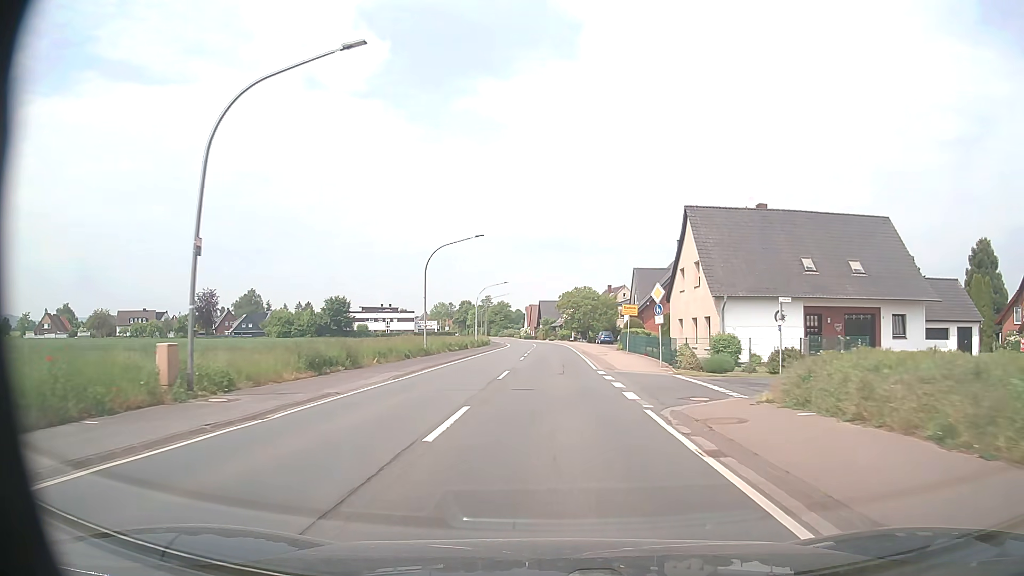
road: primary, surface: asphalt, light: Day
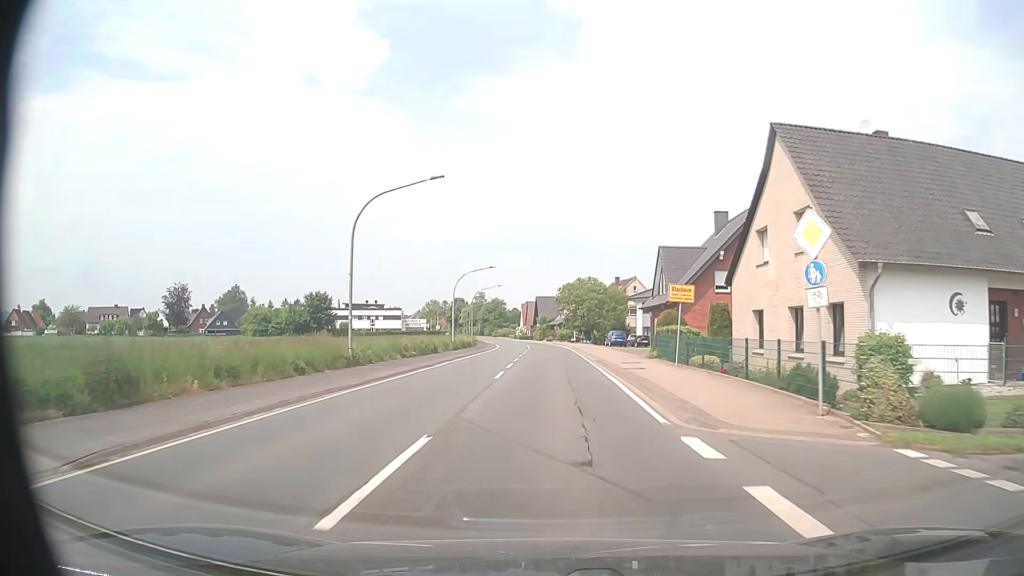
(0.0, +16.1) m; 0°
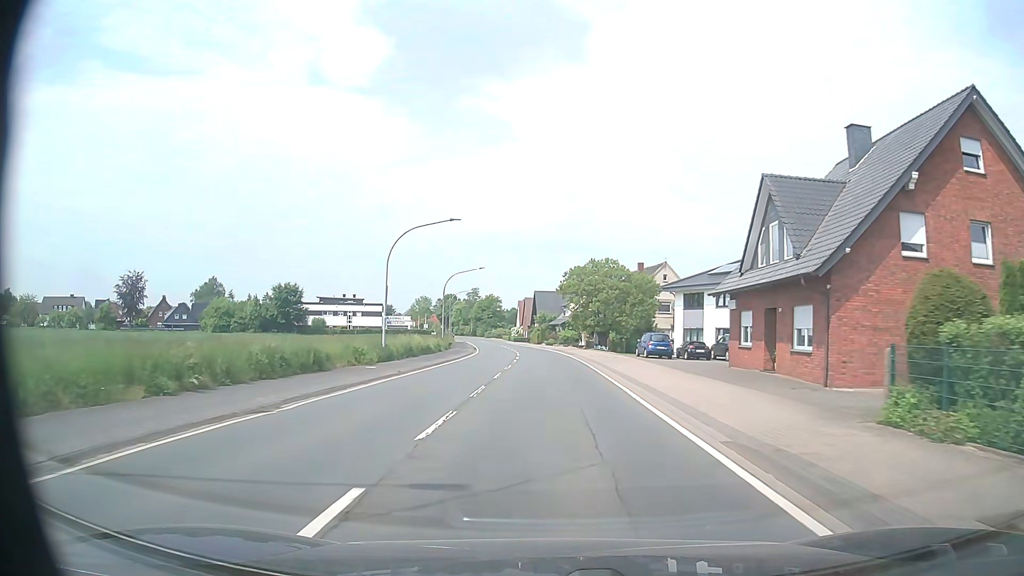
(0.0, +24.2) m; 0°
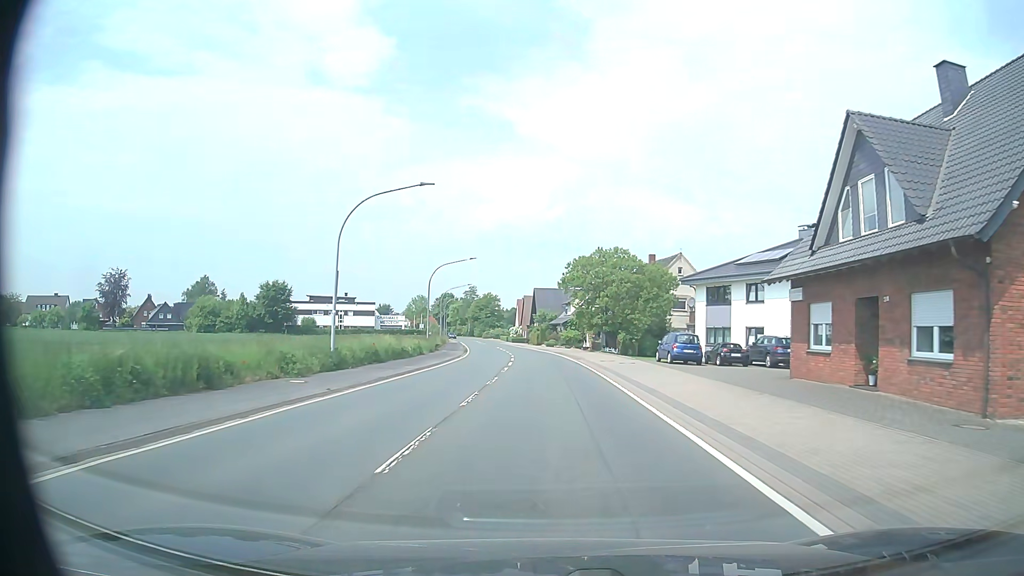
(0.0, +8.1) m; 0°
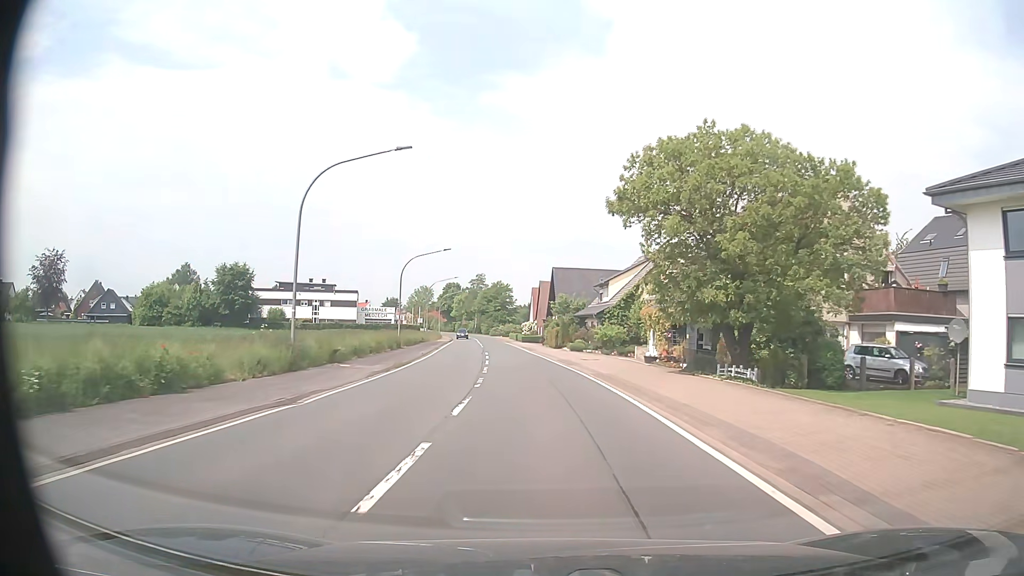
(-0.3, +32.3) m; -1°
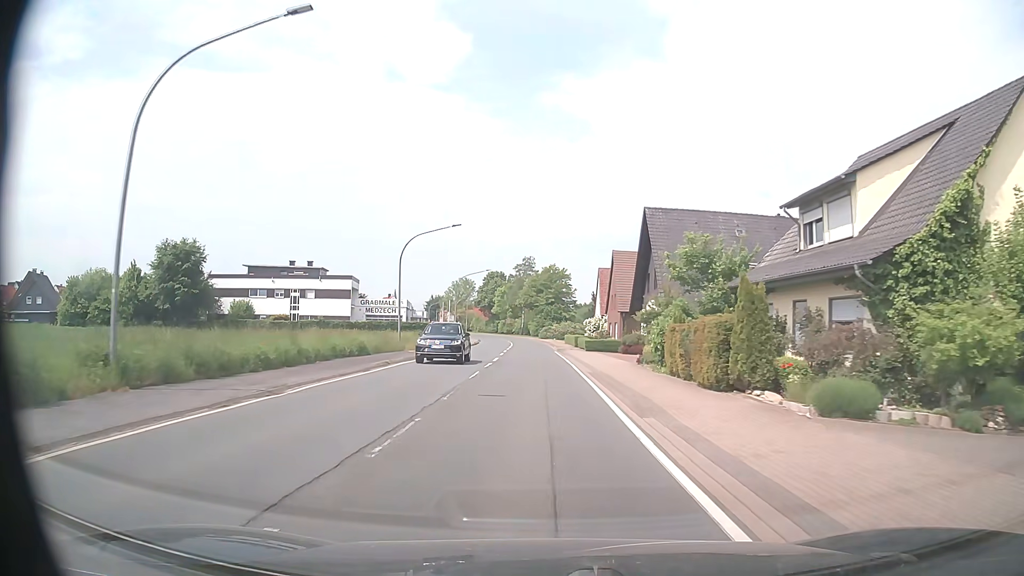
(-1.7, +40.4) m; -5°
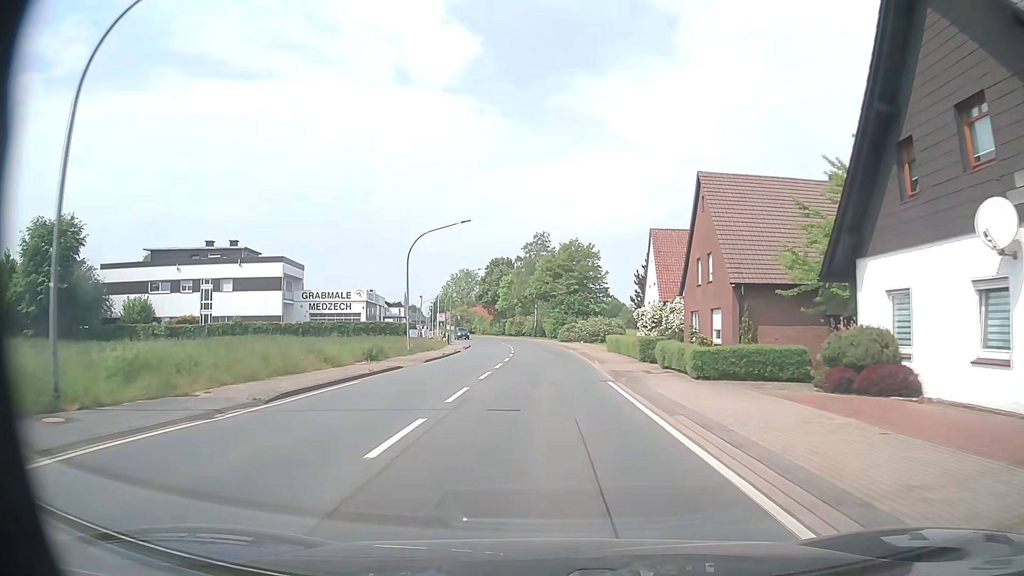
(-0.7, +32.4) m; -1°
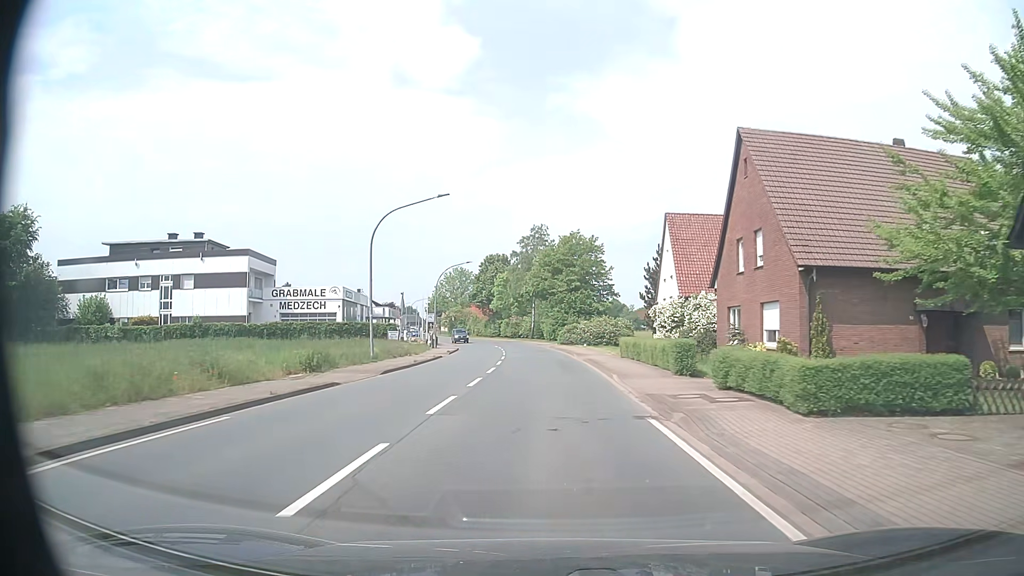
(0.0, +8.1) m; 0°
